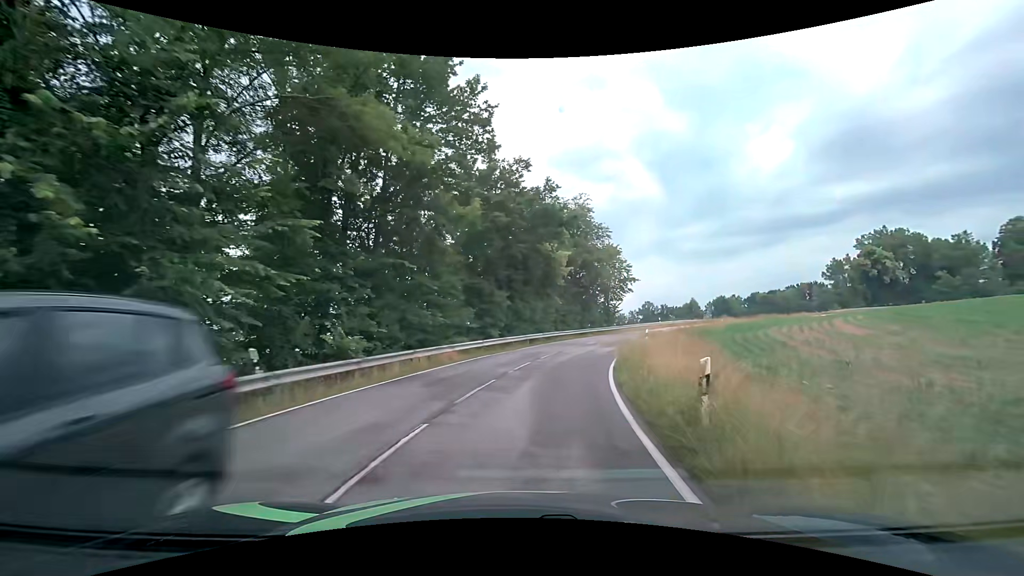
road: tertiary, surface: asphalt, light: Day
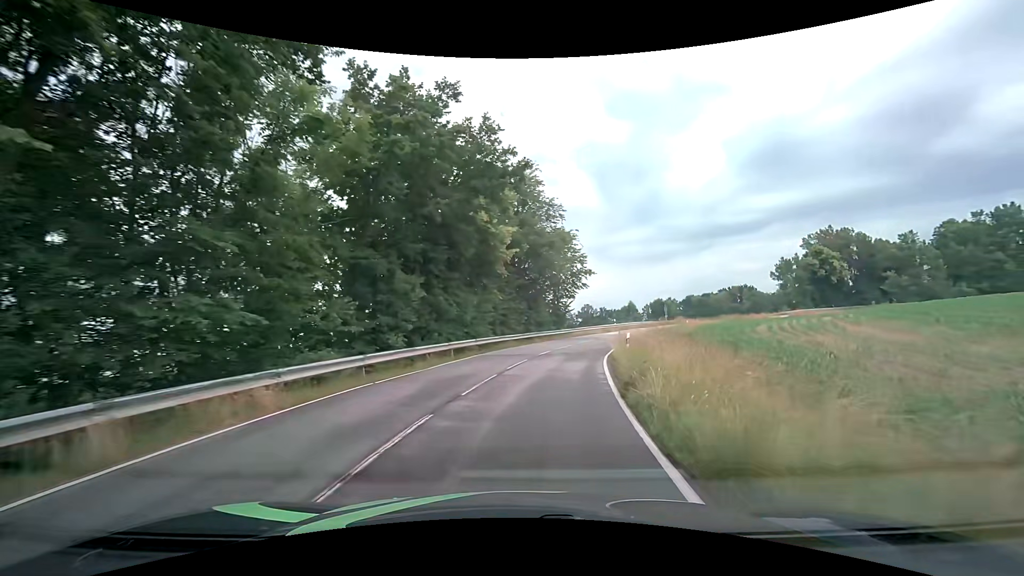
(+0.6, +10.9) m; +7°
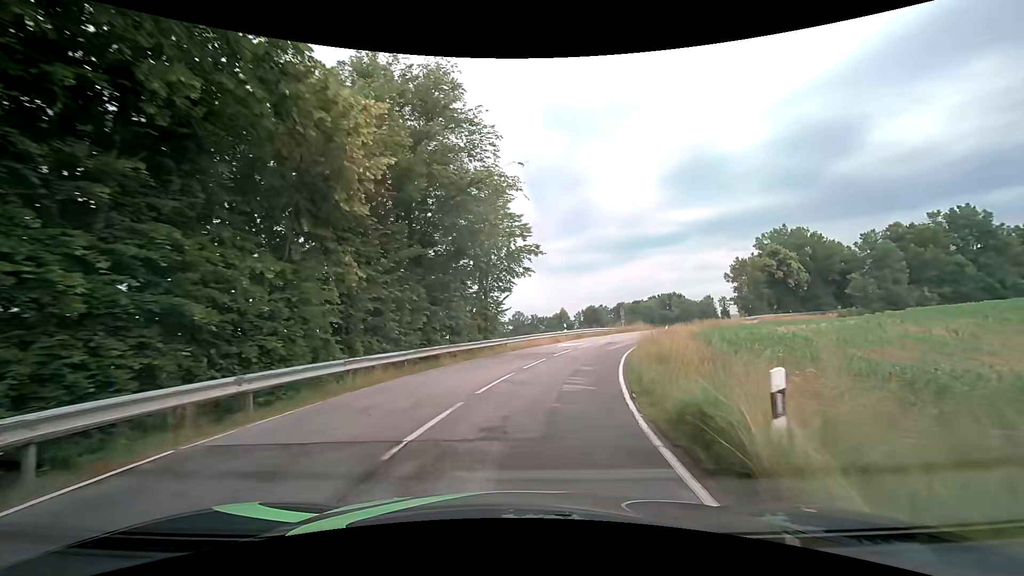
(+1.3, +16.8) m; +8°
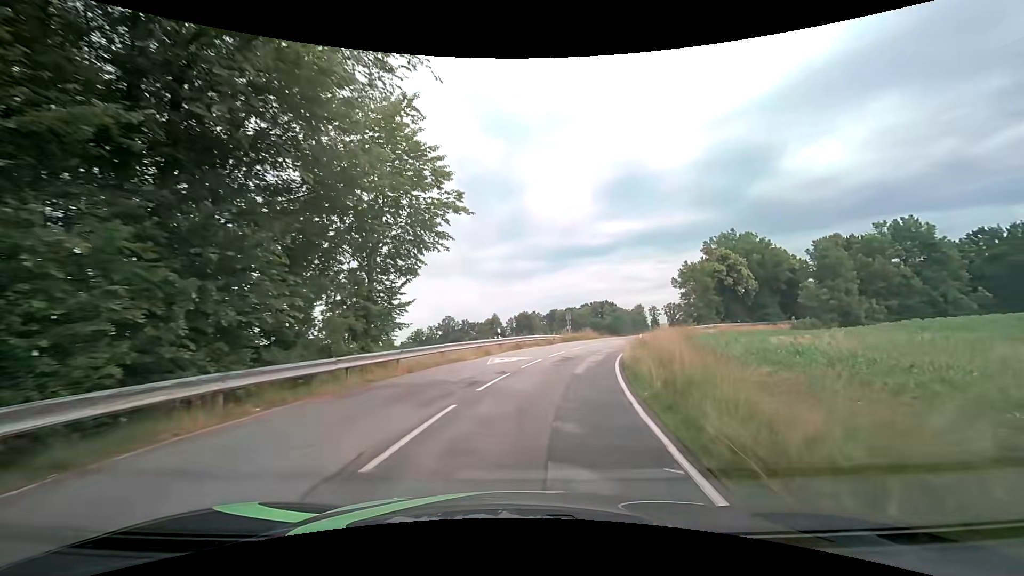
(+0.7, +11.7) m; +8°
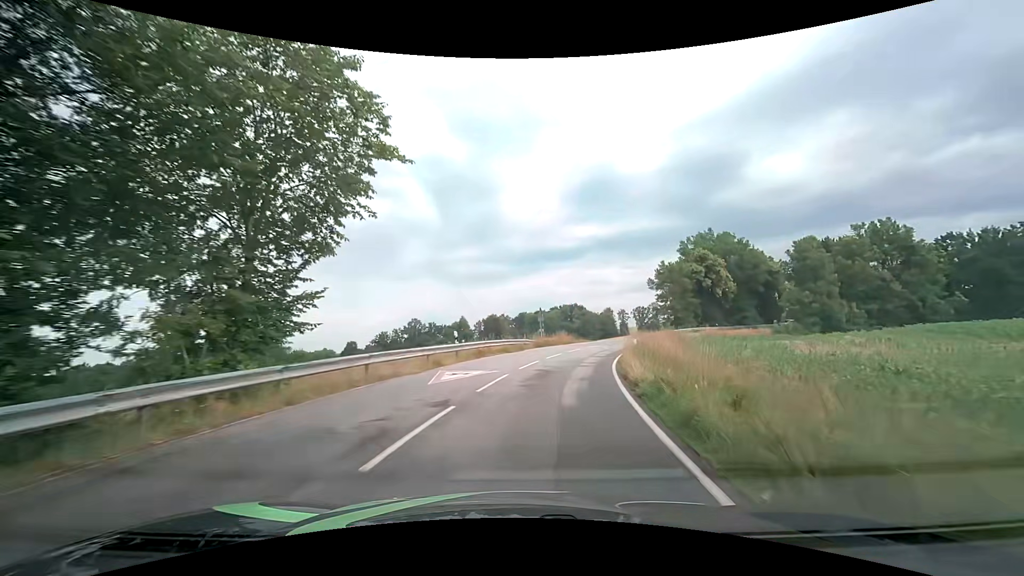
(+0.2, +6.0) m; +3°
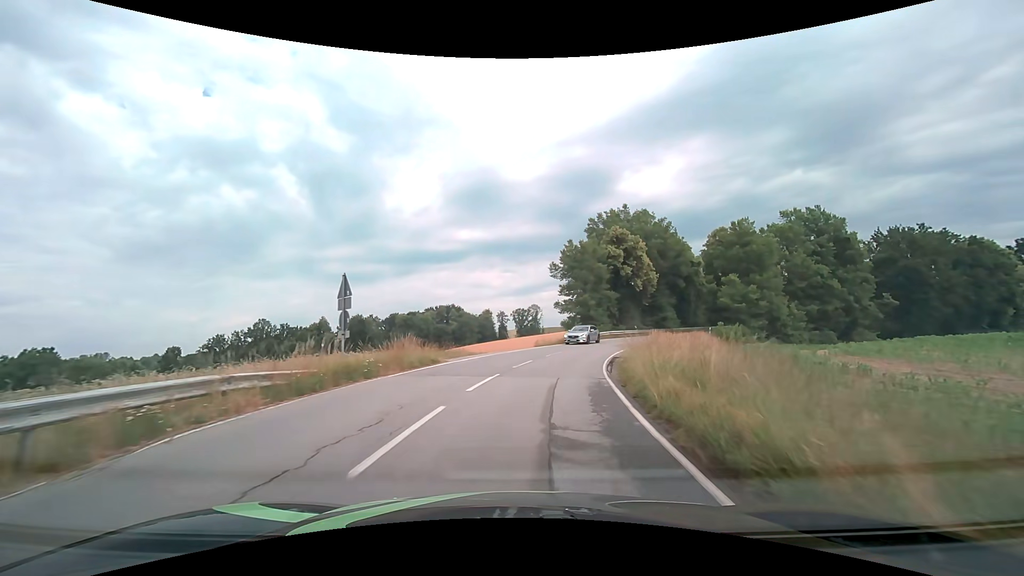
(+3.0, +24.3) m; +14°
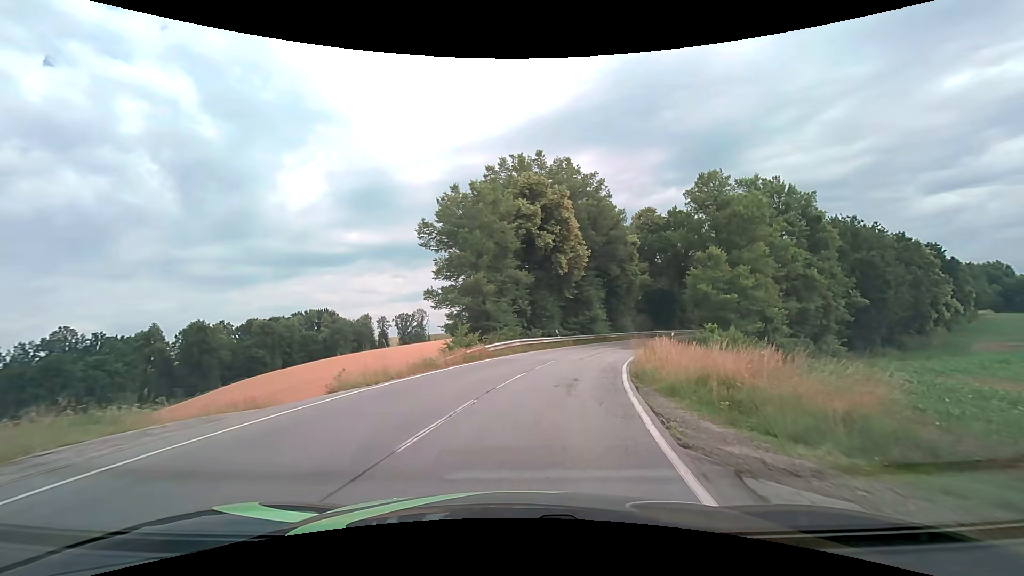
(+2.8, +24.1) m; +13°
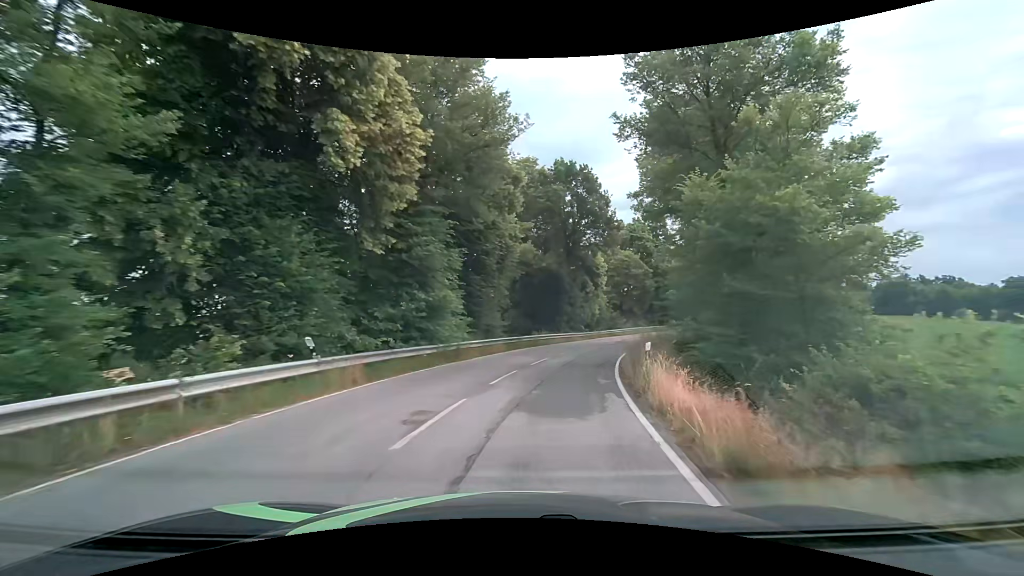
(+3.6, +24.5) m; +16°
(+1, +10) (+2, +20) (+5, +30) (+8, +39) (+13, +48) (+18, +56) (+23, +65) (+28, +73) (+34, +82) (+39, +90) m
